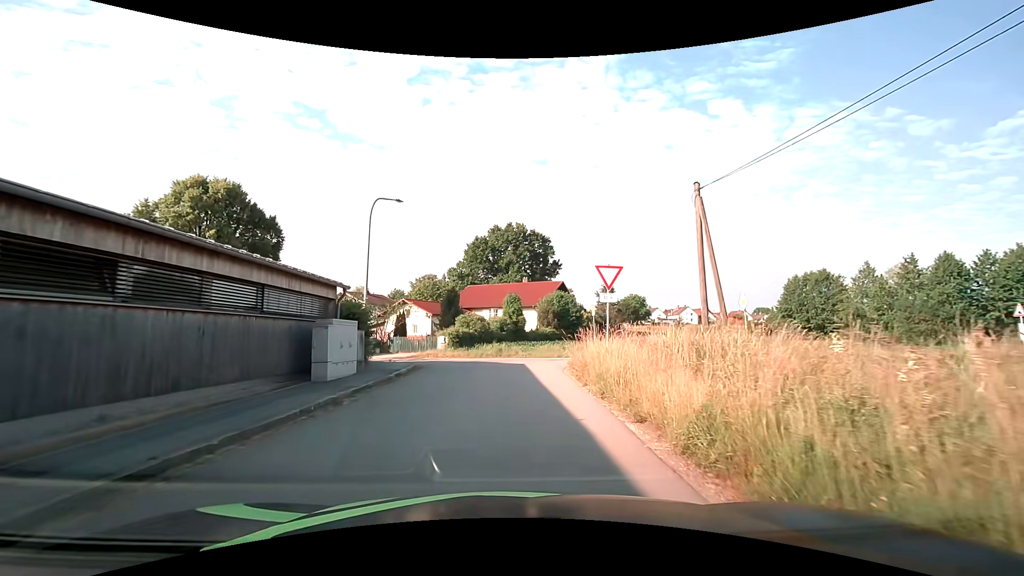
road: residential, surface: asphalt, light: Day
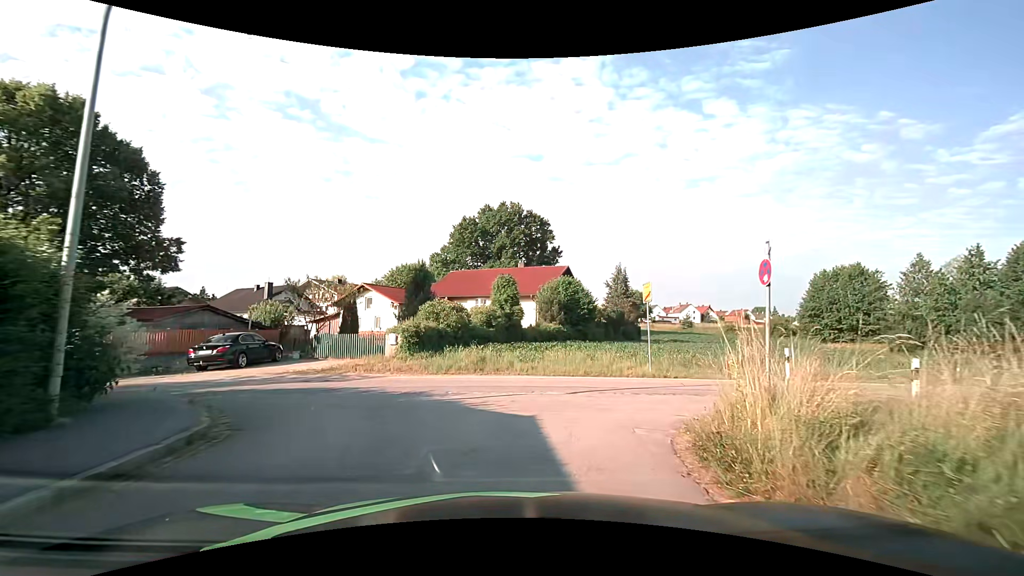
(+0.2, +13.1) m; +1°
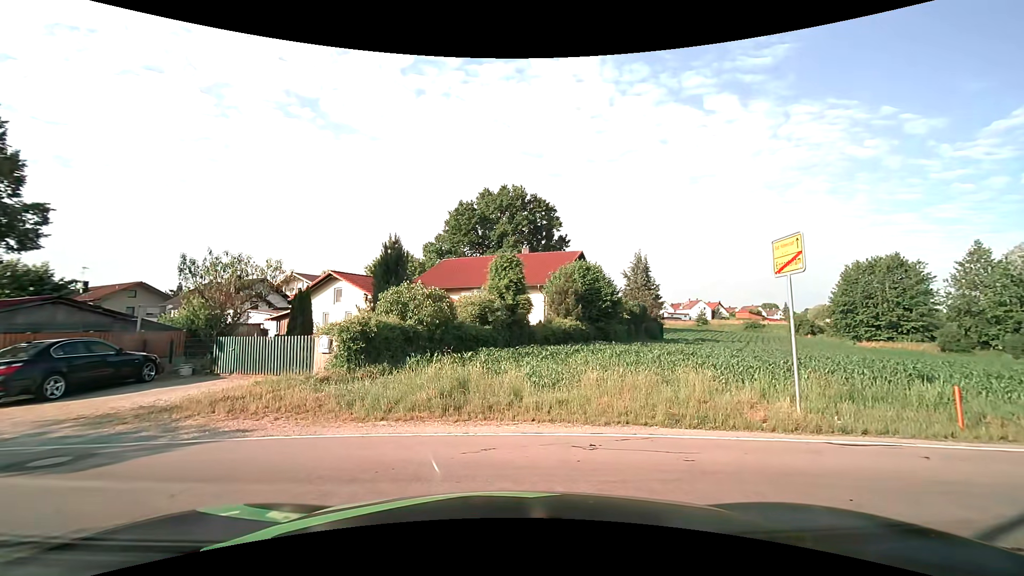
(-0.1, +8.1) m; -2°
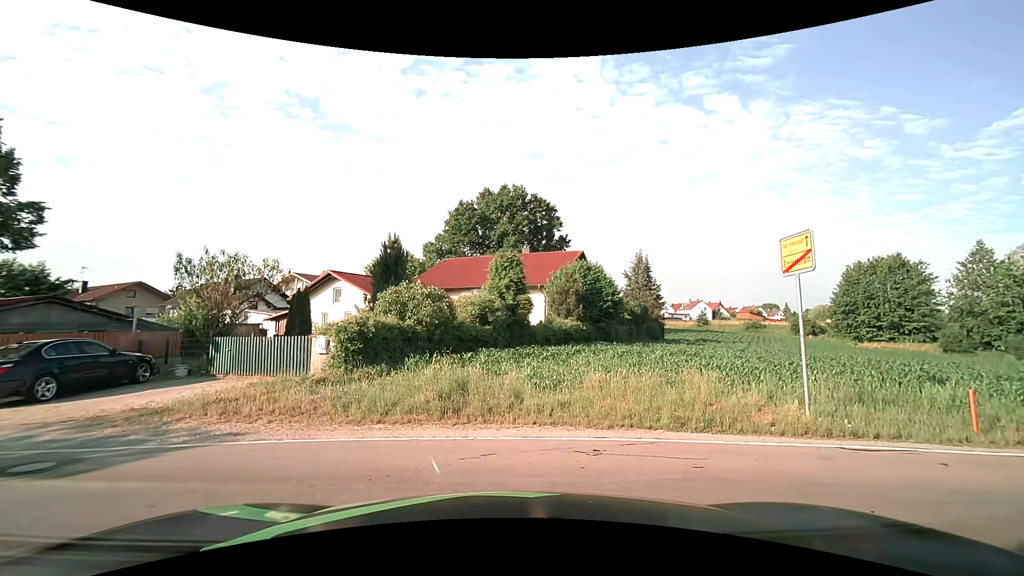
(0.0, +0.2) m; 0°
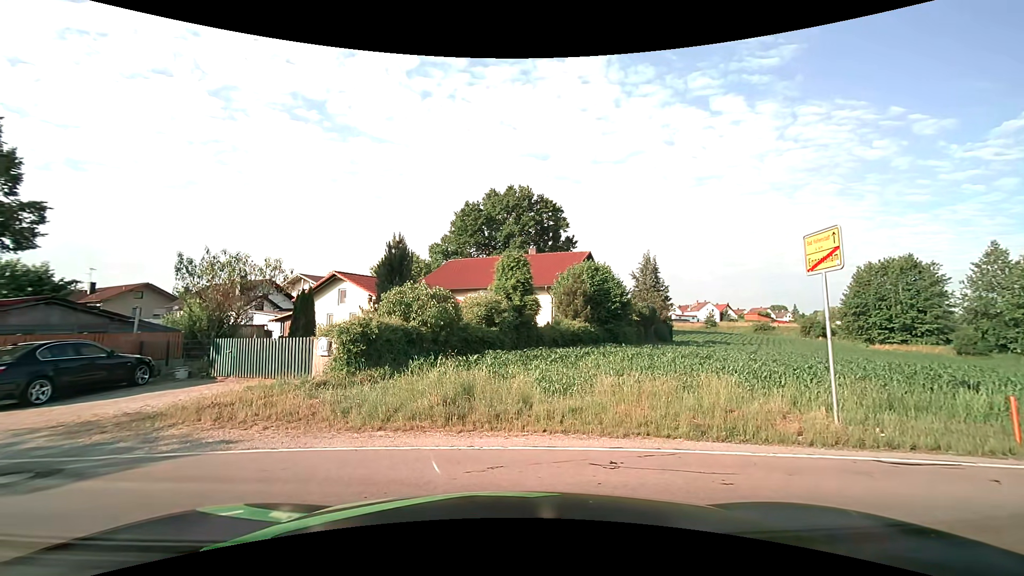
(0.0, +0.5) m; 0°
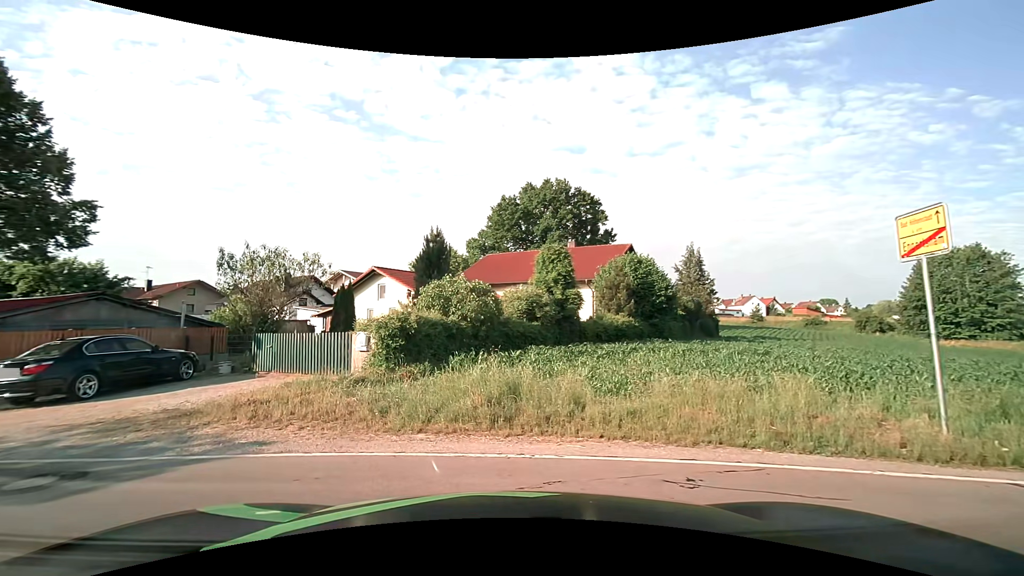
(0.0, +0.8) m; -1°
